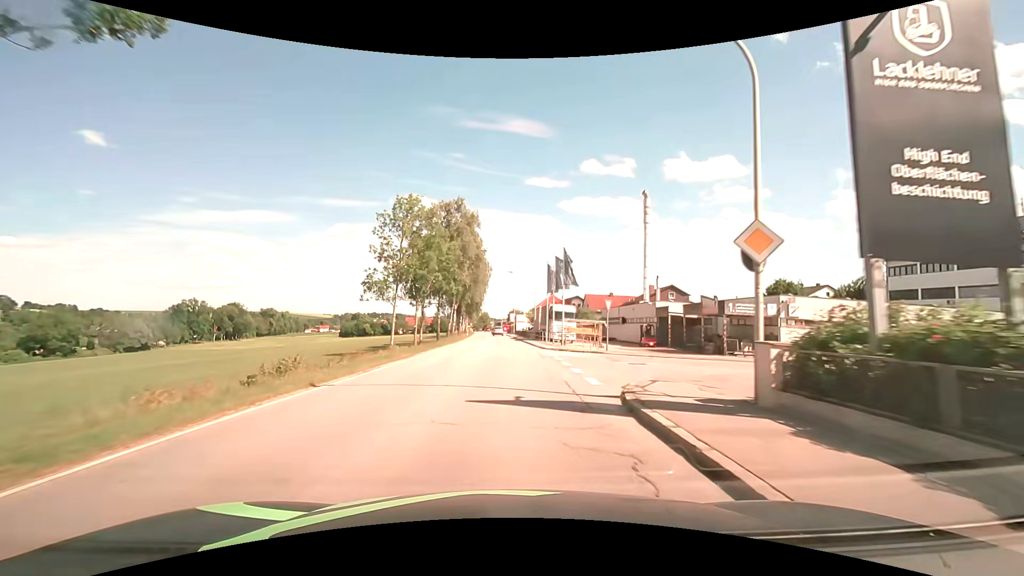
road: secondary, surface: asphalt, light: Day
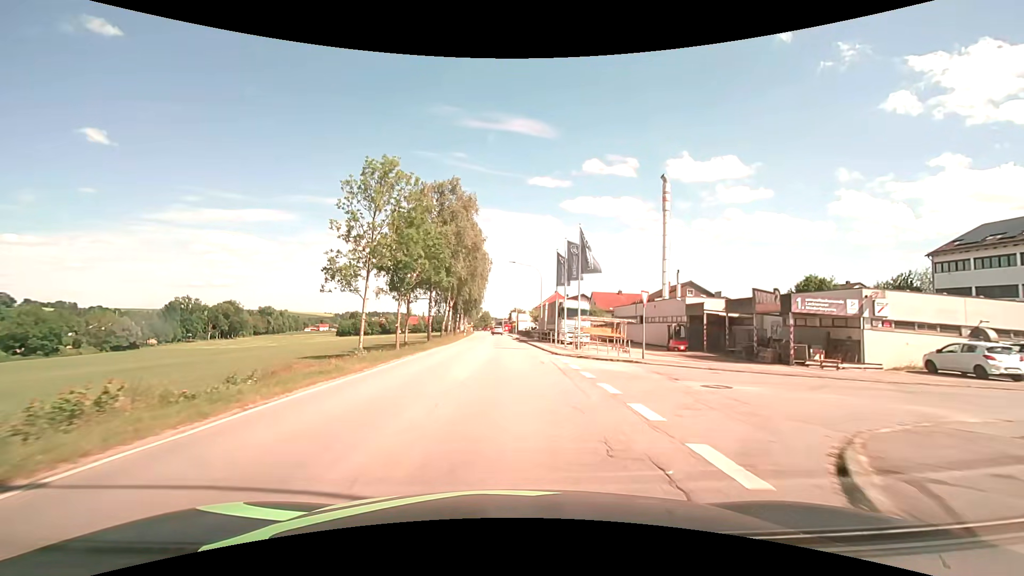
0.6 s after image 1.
(0.0, +7.6) m; -1°
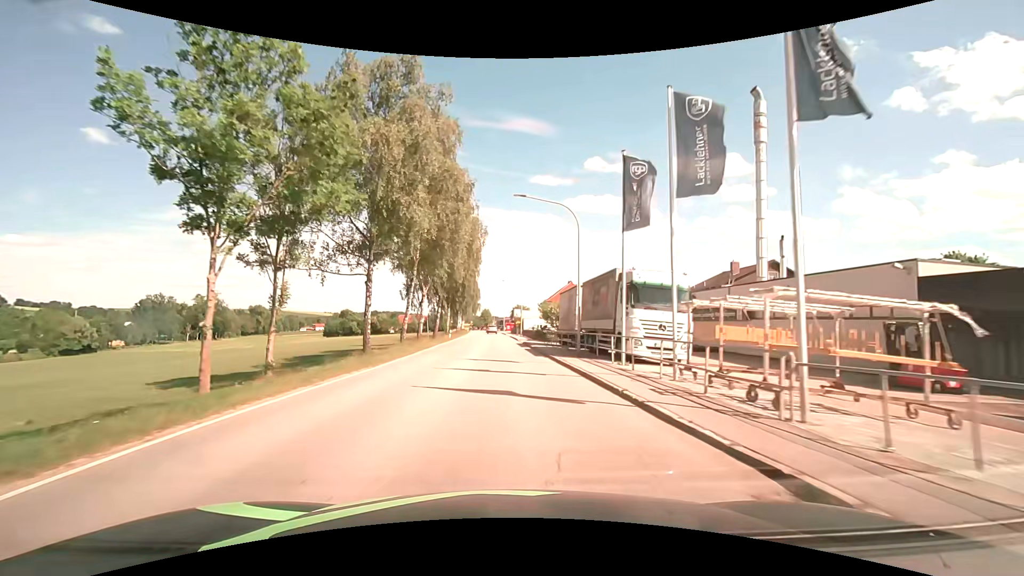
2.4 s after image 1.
(+0.1, +22.9) m; 0°
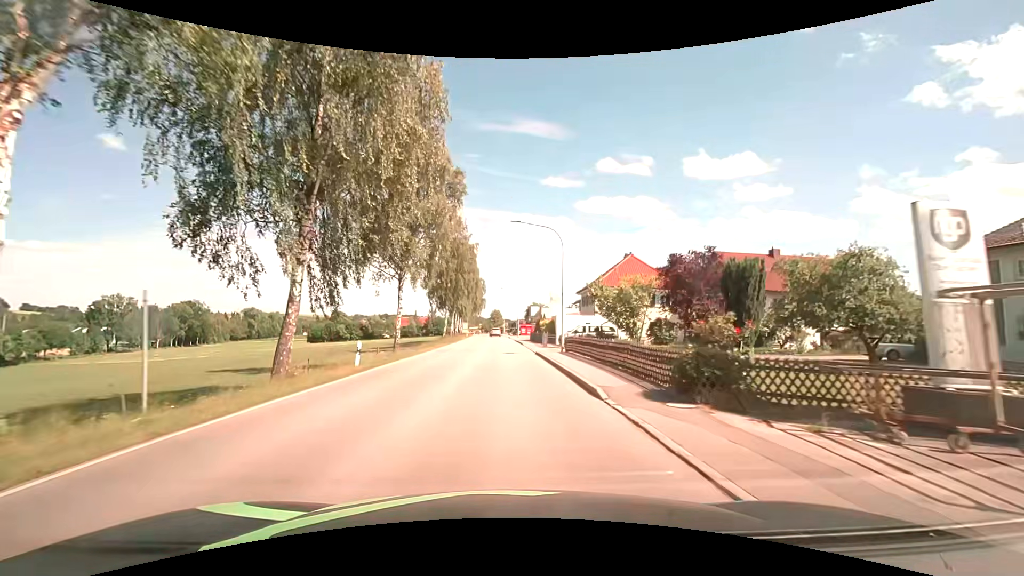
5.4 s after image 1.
(-0.5, +38.2) m; -1°
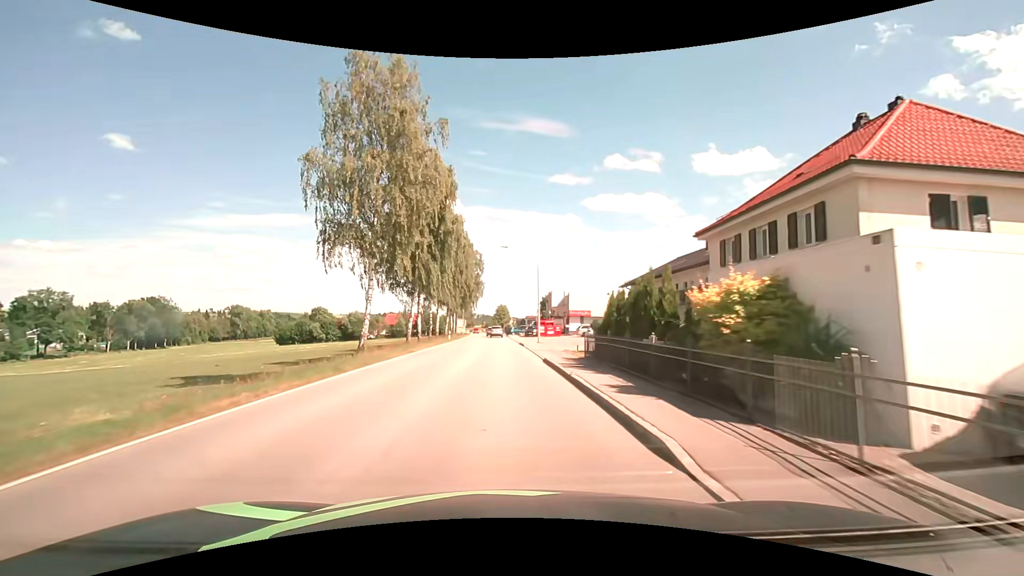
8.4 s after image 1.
(-0.6, +38.2) m; -1°
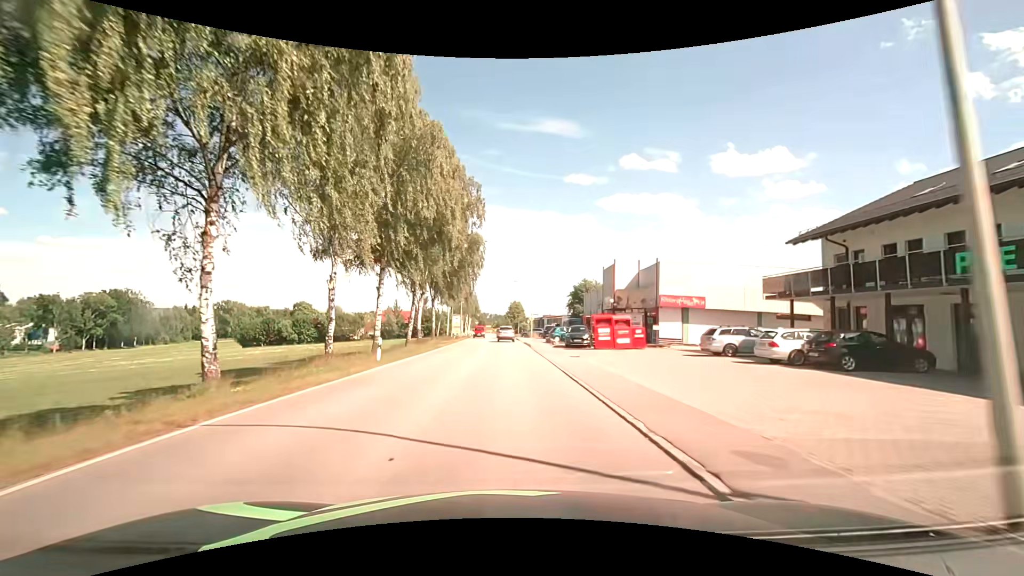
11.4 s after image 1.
(-0.5, +36.1) m; -2°
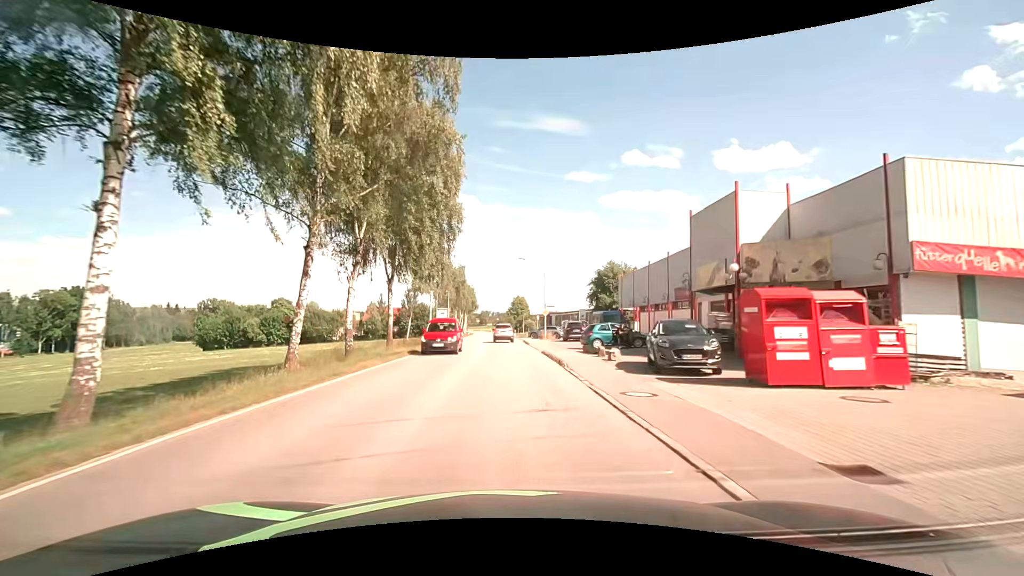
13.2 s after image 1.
(+0.1, +20.7) m; 0°
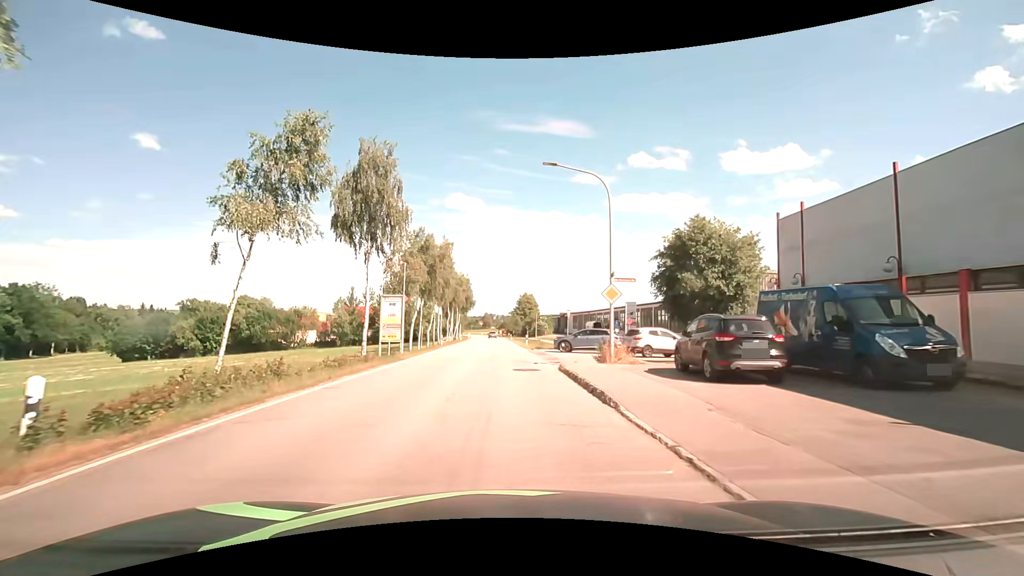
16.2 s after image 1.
(-0.1, +28.7) m; -1°
(0, +10) (0, +20) (0, +30) (-1, +40) (-1, +50) (-1, +60) (-1, +70) (-2, +80) (-2, +90) (-2, +100) m
